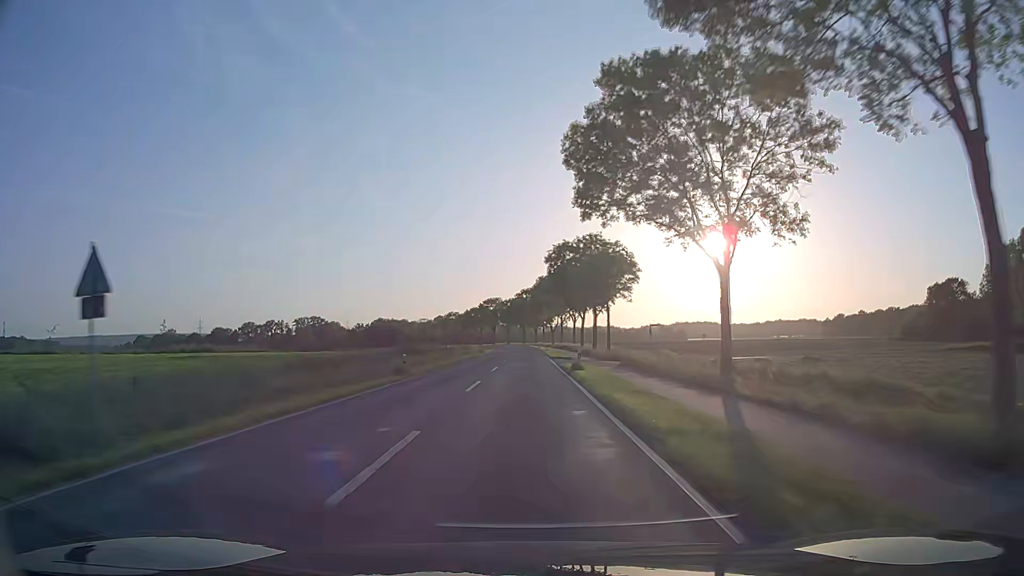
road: secondary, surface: asphalt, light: Day
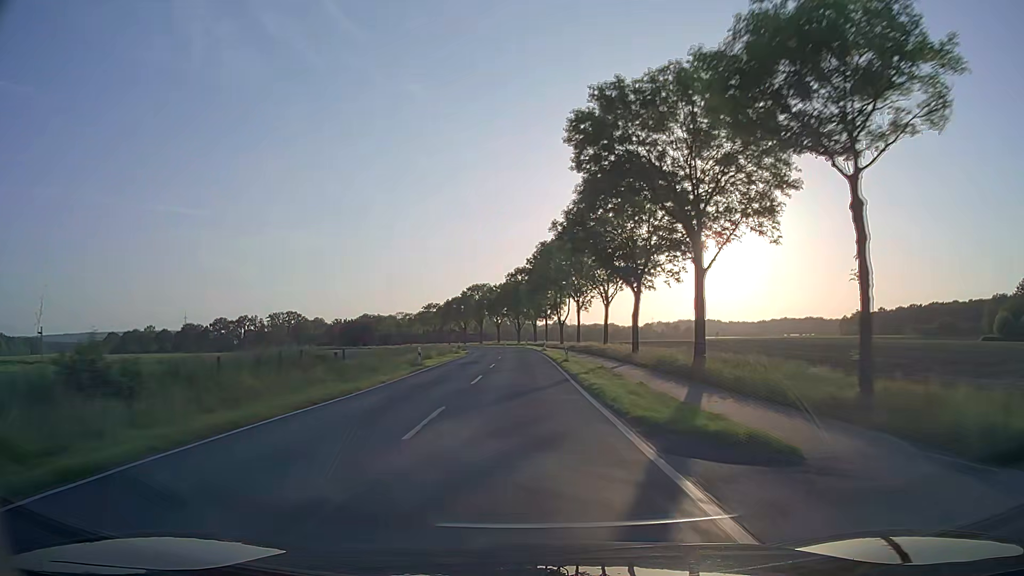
(0.0, +44.4) m; 0°
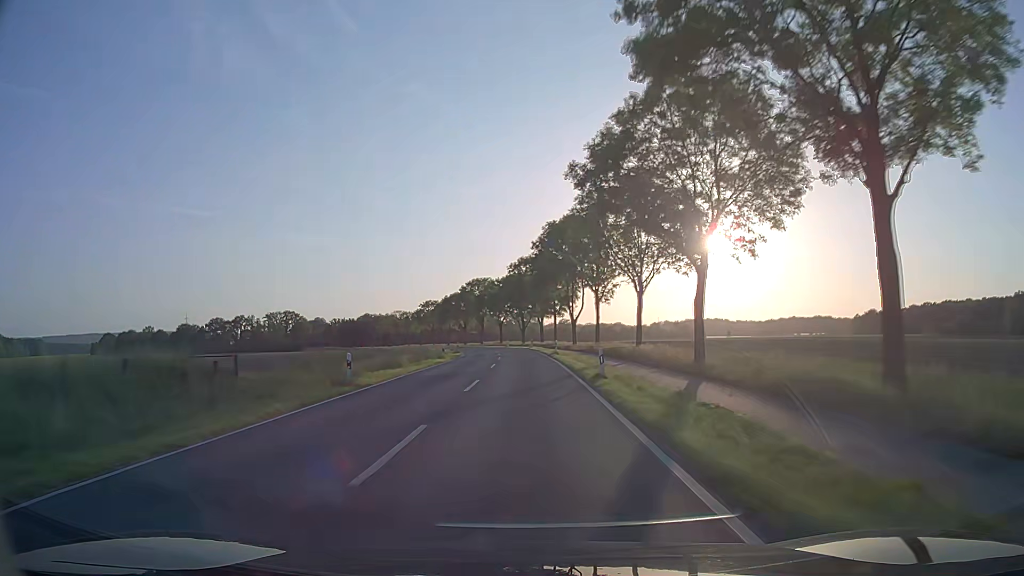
(-0.1, +14.7) m; 0°
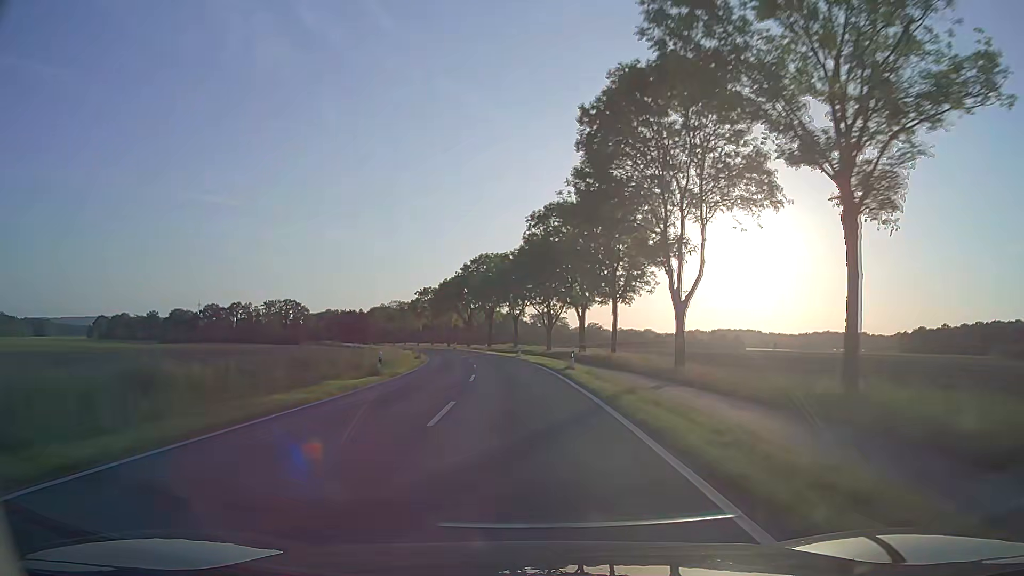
(-0.4, +43.6) m; -2°
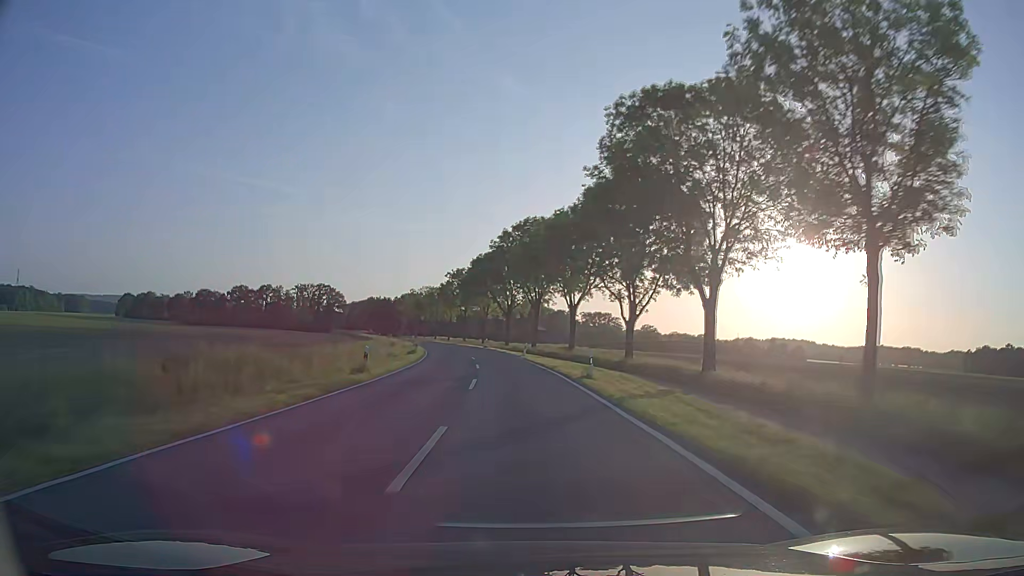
(-1.0, +28.9) m; -4°
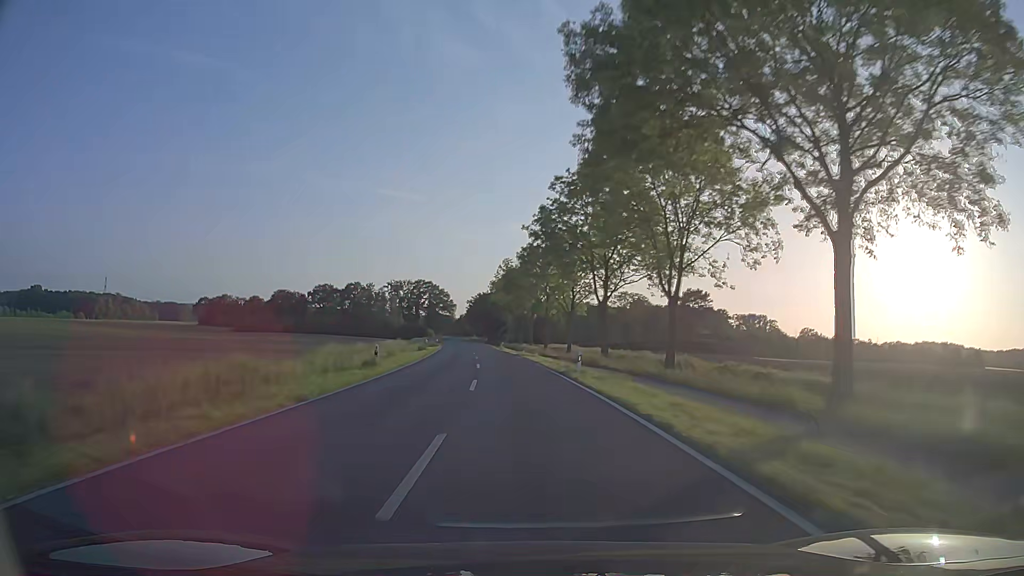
(-7.1, +72.5) m; -12°
(0, +10) (-1, +20) (-1, +30) (-2, +40) (-3, +50) (-4, +60) (-5, +70) (-6, +80) (-7, +90) (-8, +100) m
